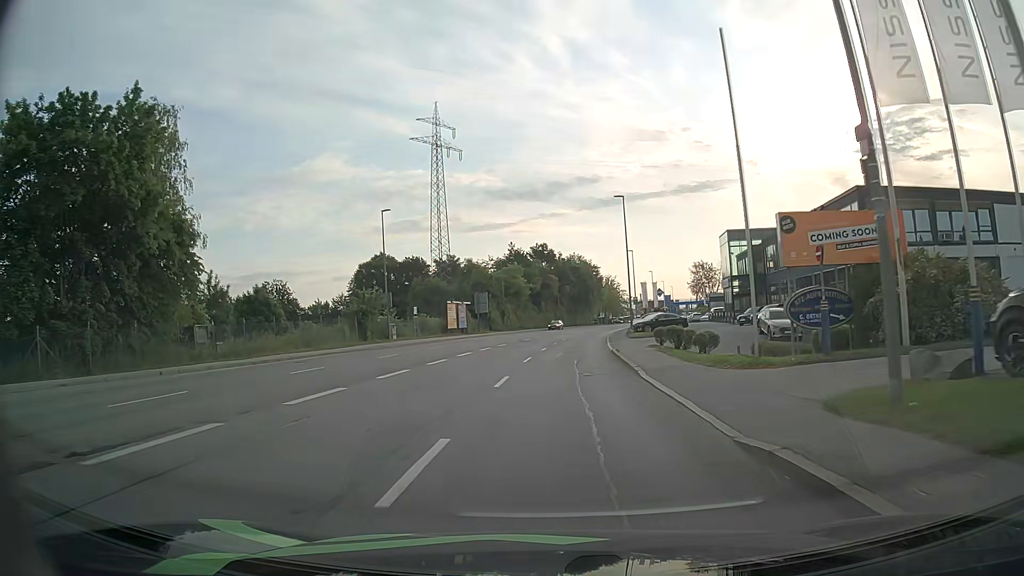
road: tertiary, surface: asphalt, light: Day
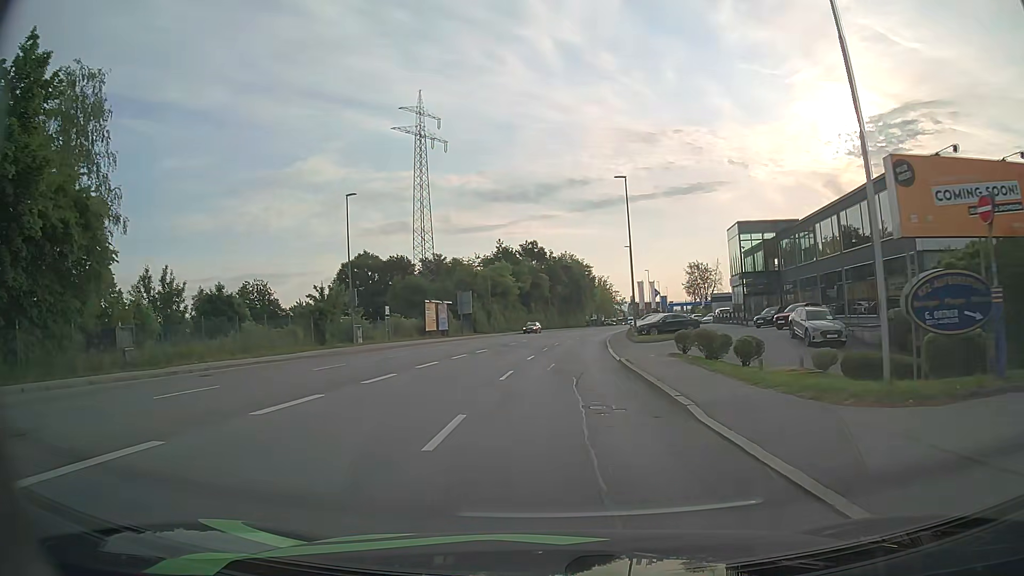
(0.0, +7.3) m; 0°
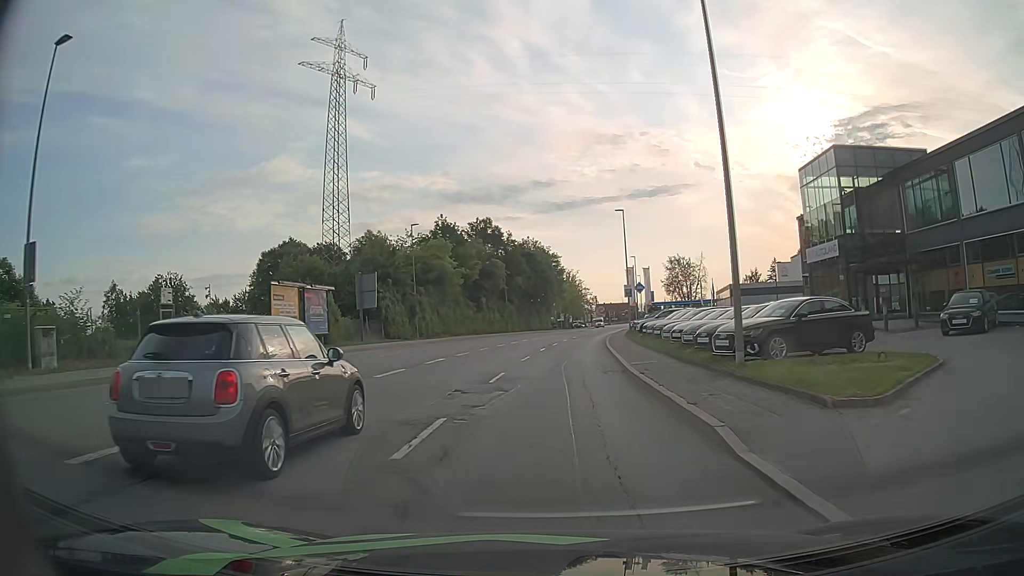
(+0.8, +28.8) m; +3°
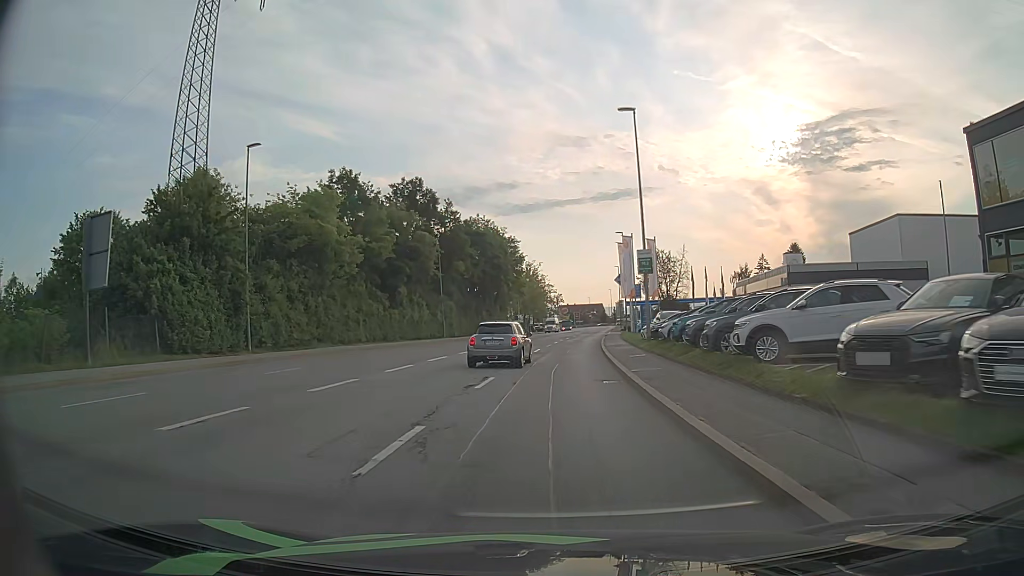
(+0.8, +28.0) m; +3°
